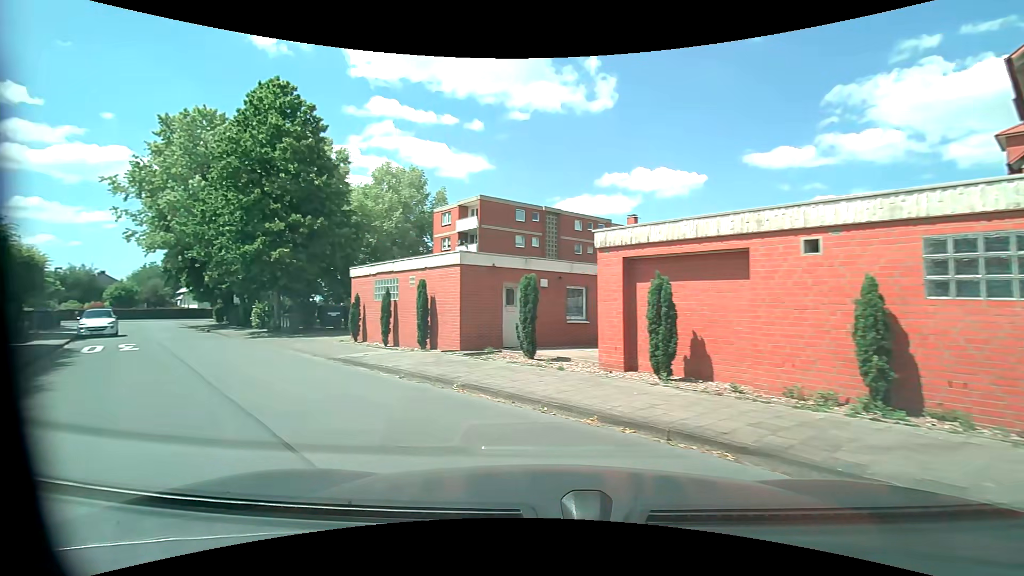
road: residential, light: Day
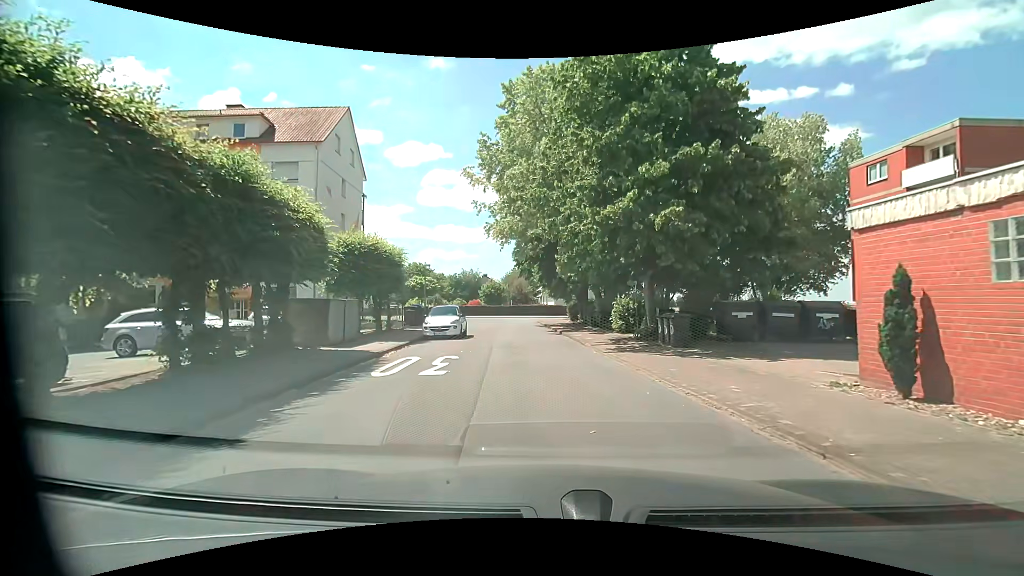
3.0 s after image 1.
(-5.7, +10.4) m; -40°
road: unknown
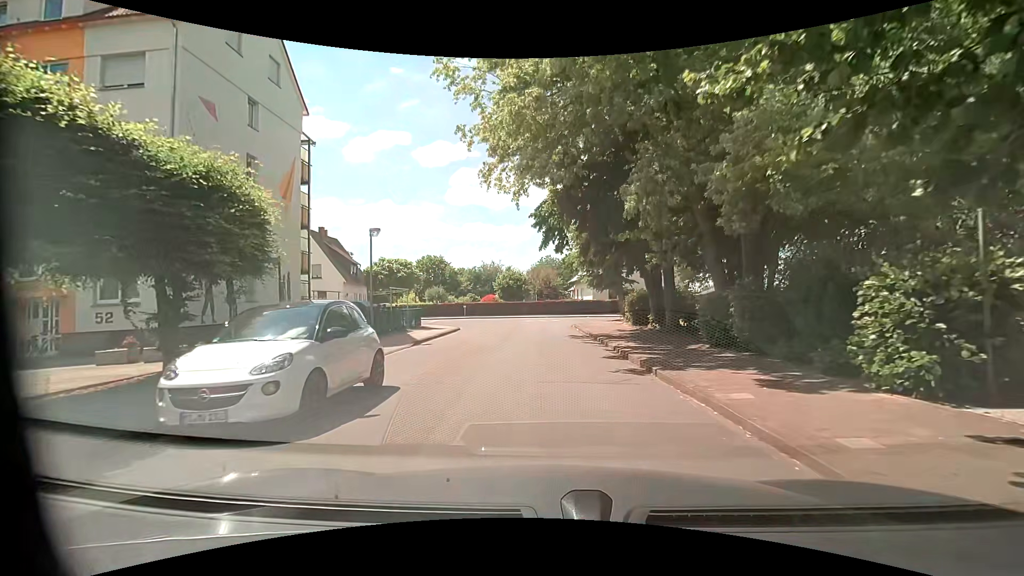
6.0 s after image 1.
(-0.3, +16.3) m; -2°
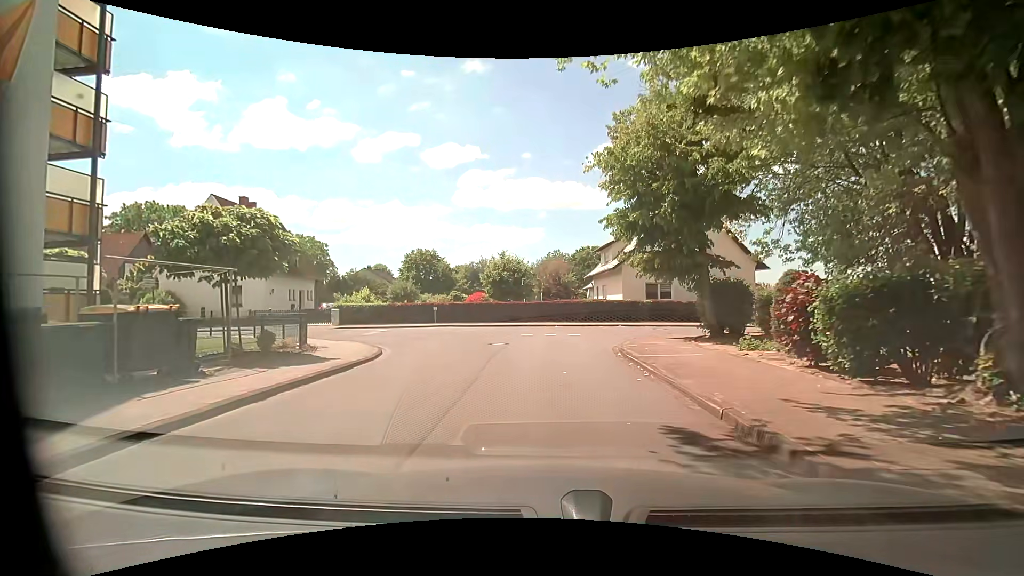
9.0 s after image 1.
(-0.2, +15.7) m; +1°
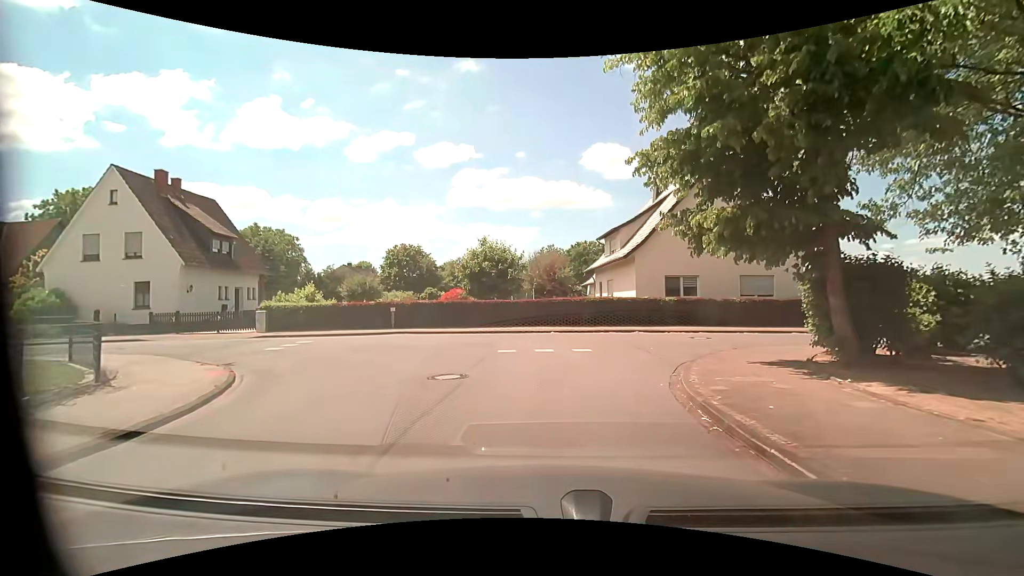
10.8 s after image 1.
(-0.2, +7.6) m; -1°
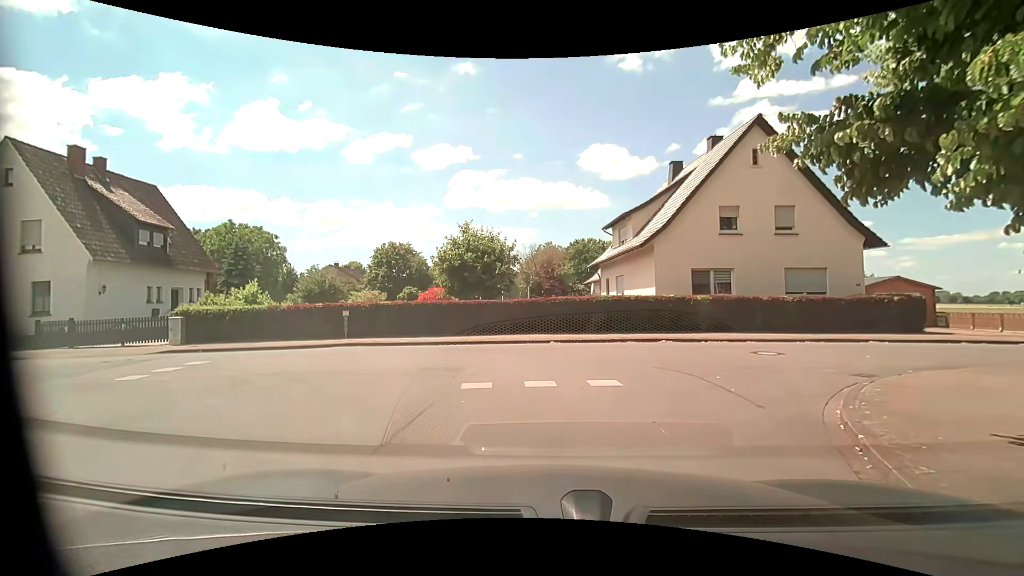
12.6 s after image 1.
(-0.1, +5.5) m; -1°
